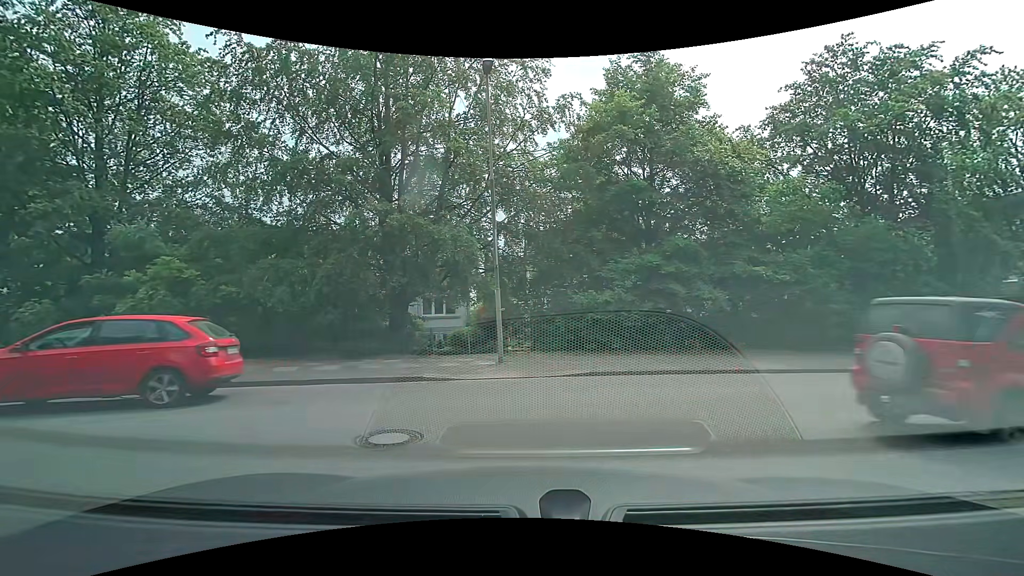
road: residential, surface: asphalt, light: Day
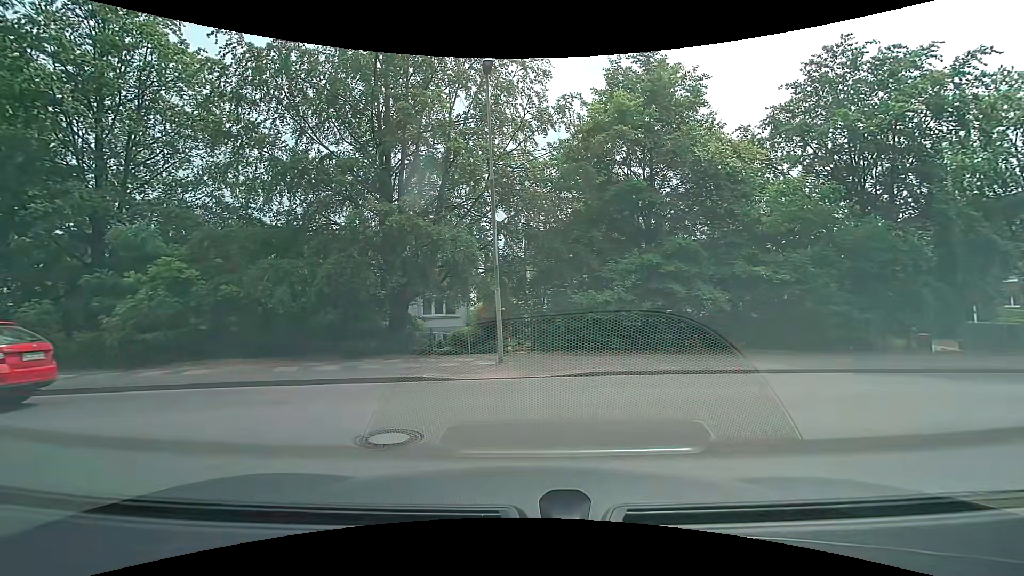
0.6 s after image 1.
(0.0, 0.0) m; 0°
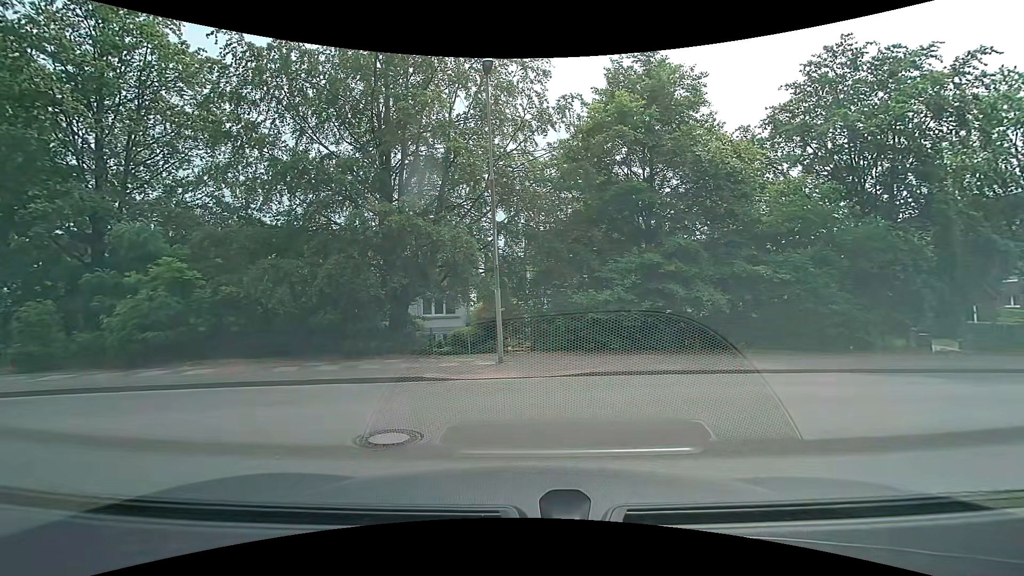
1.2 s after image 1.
(0.0, 0.0) m; 0°
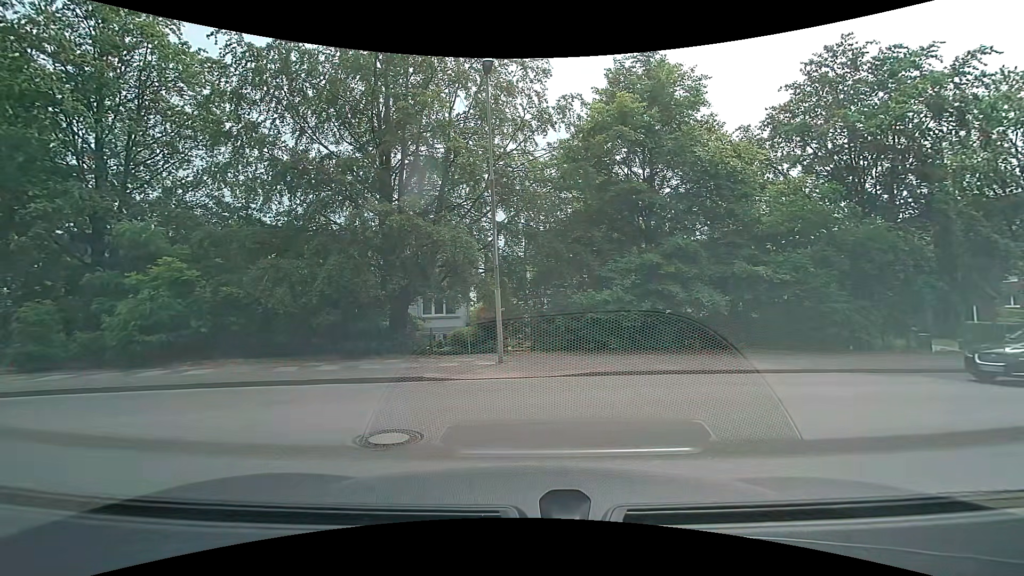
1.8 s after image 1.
(0.0, 0.0) m; 0°
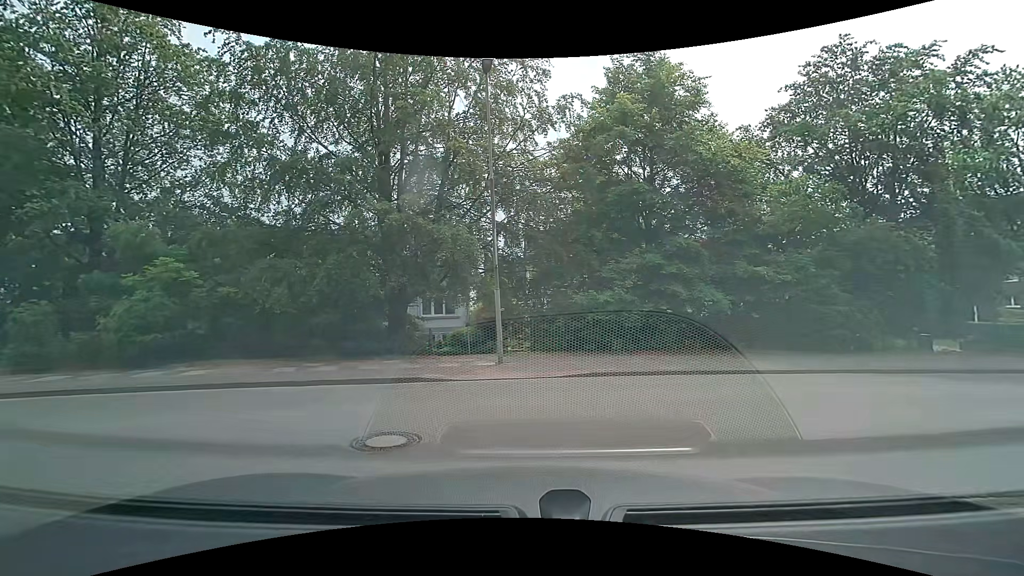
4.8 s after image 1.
(0.0, +0.1) m; 0°
